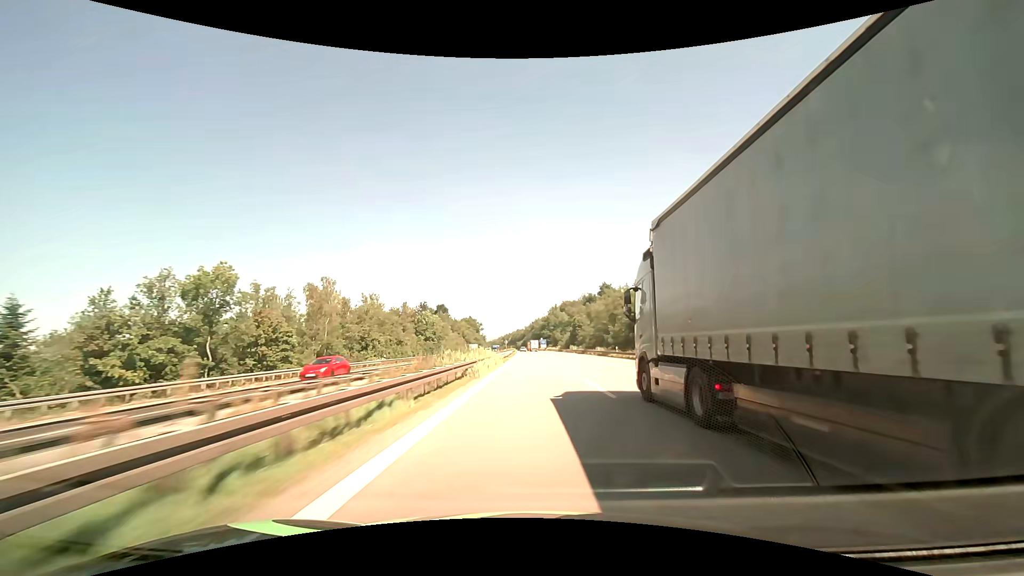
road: motorway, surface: asphalt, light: Day
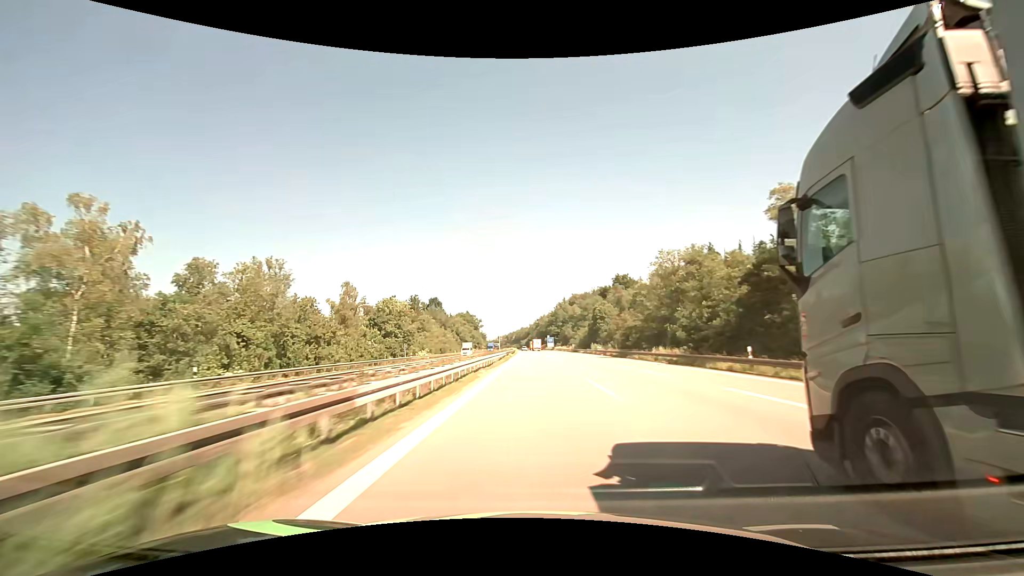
(-0.4, +37.1) m; -1°
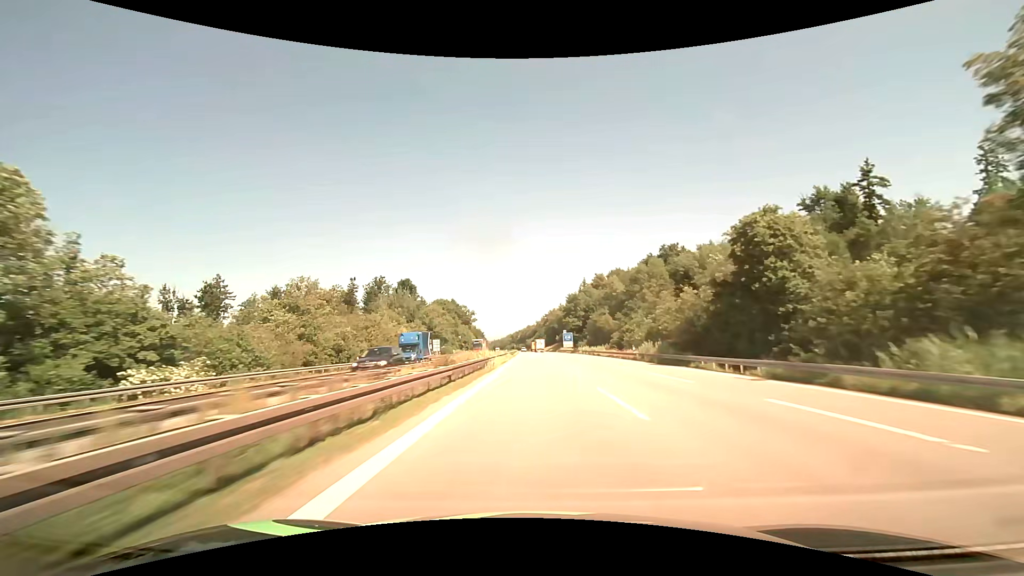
(-0.4, +74.9) m; -1°
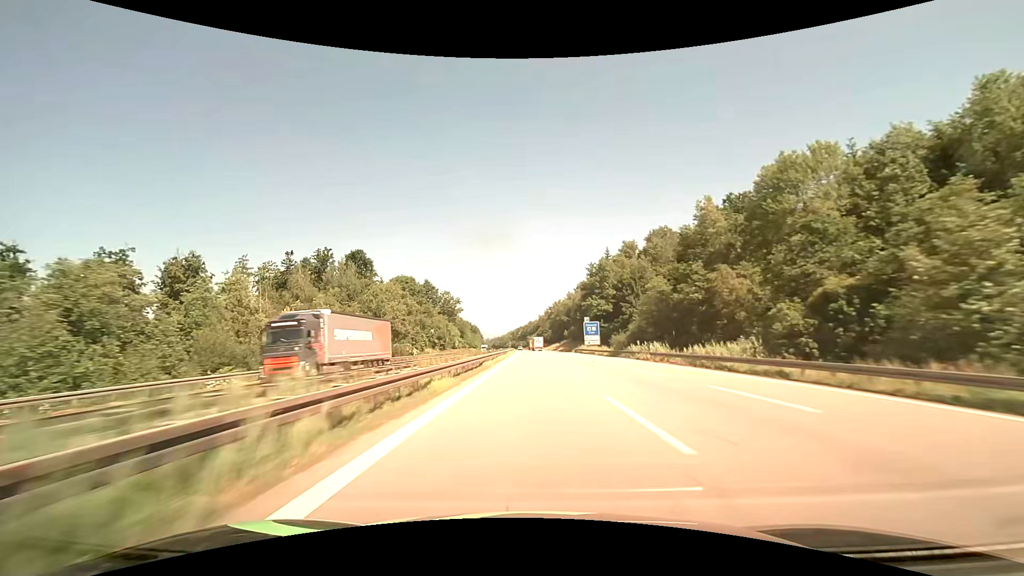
(0.0, +56.6) m; 0°
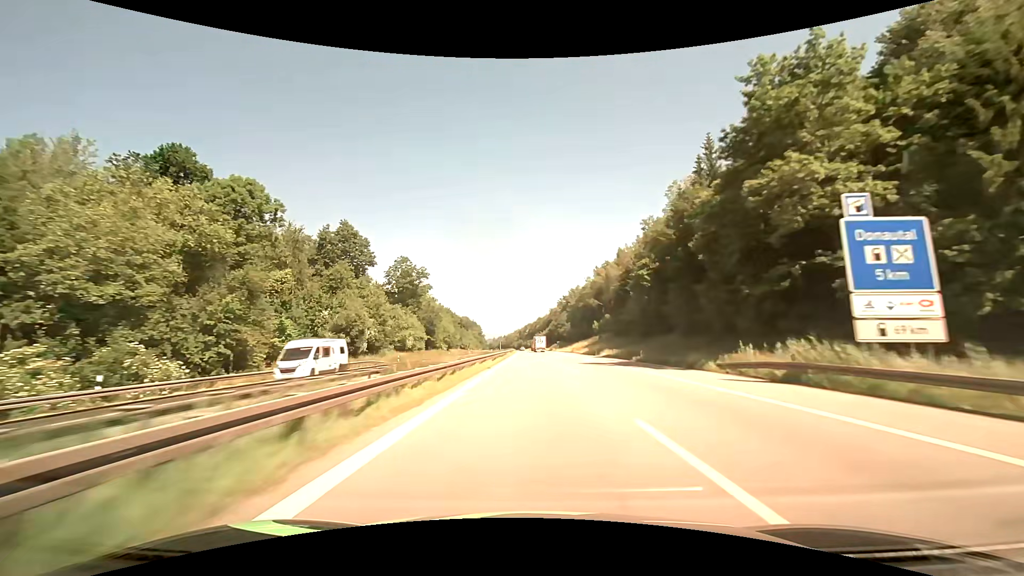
(-0.6, +75.9) m; -1°
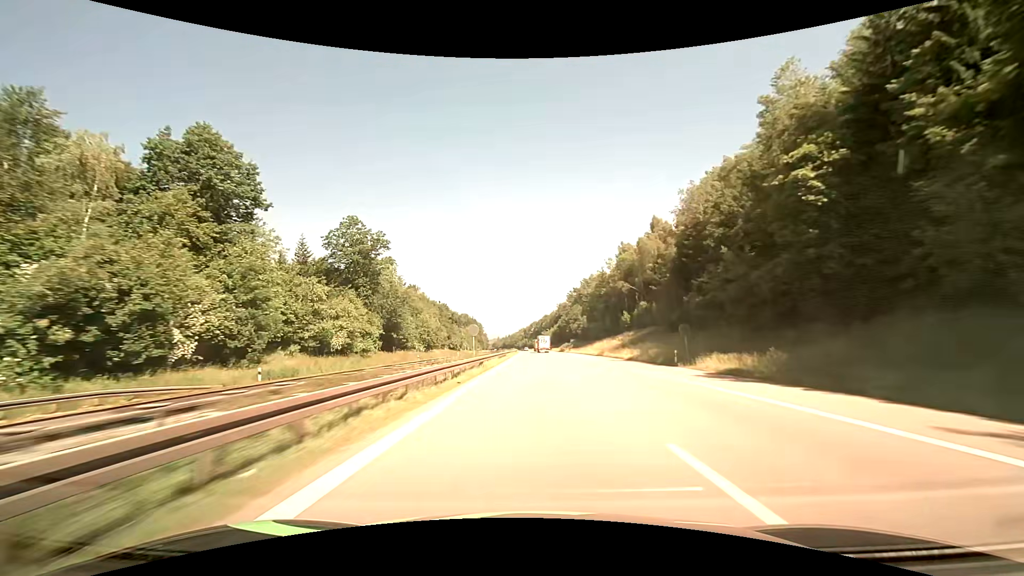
(-0.2, +38.0) m; -1°
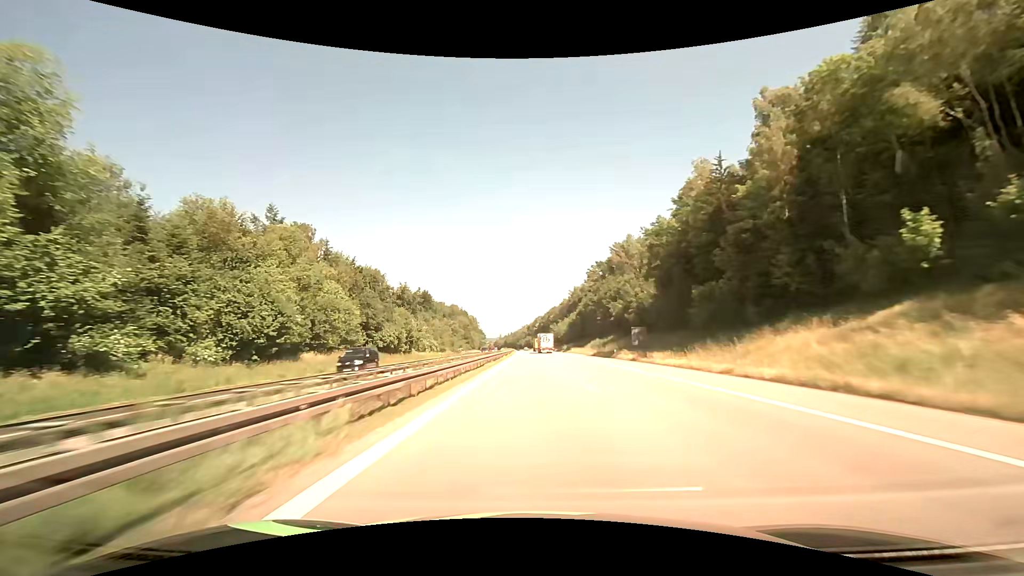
(-0.3, +76.0) m; 0°
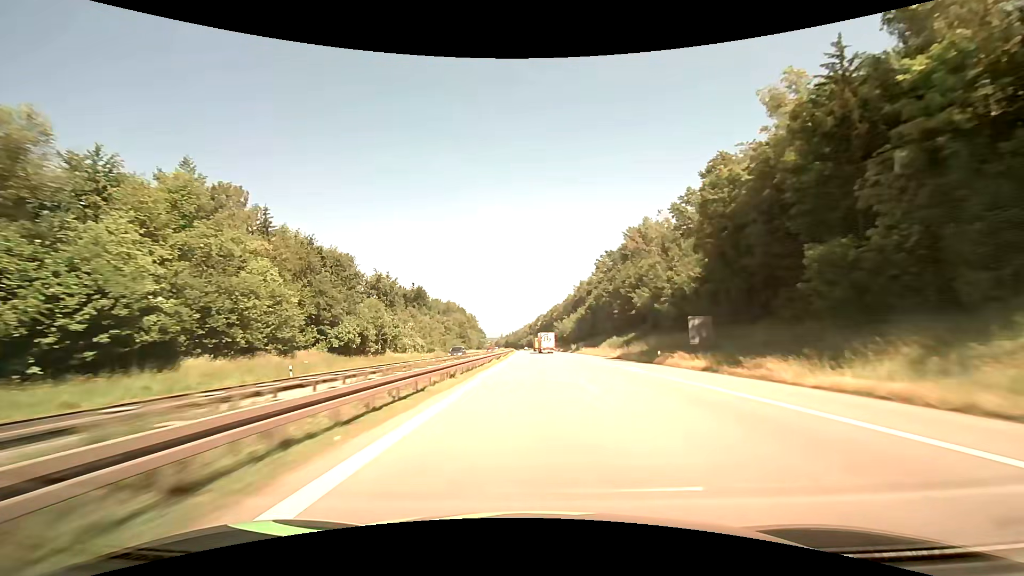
(0.0, +19.0) m; 0°
(0, +10) (0, +20) (0, +30) (0, +40) (0, +50) (0, +60) (0, +70) (-1, +80) (-1, +90) (-1, +100) m
